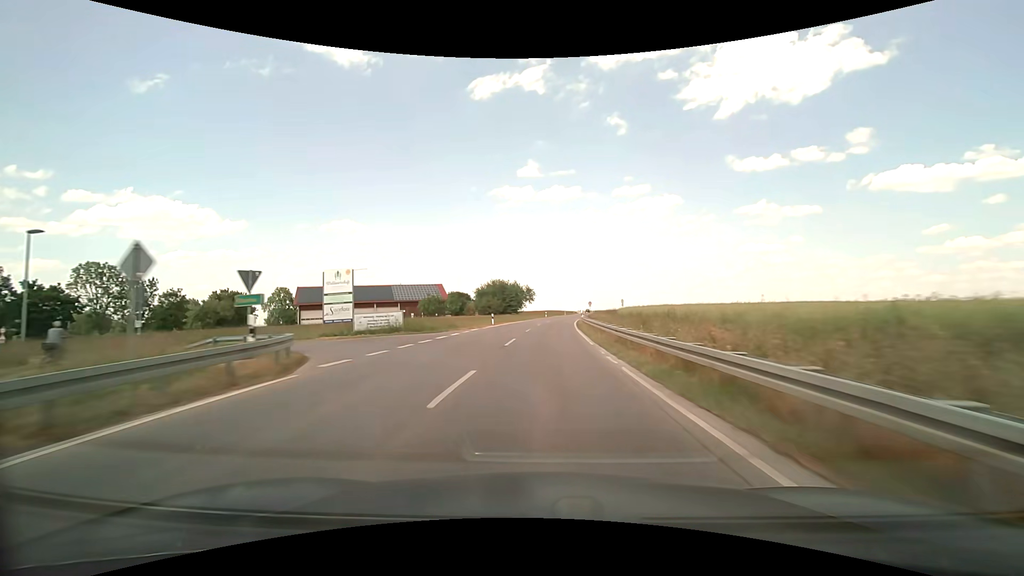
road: secondary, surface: asphalt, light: Day
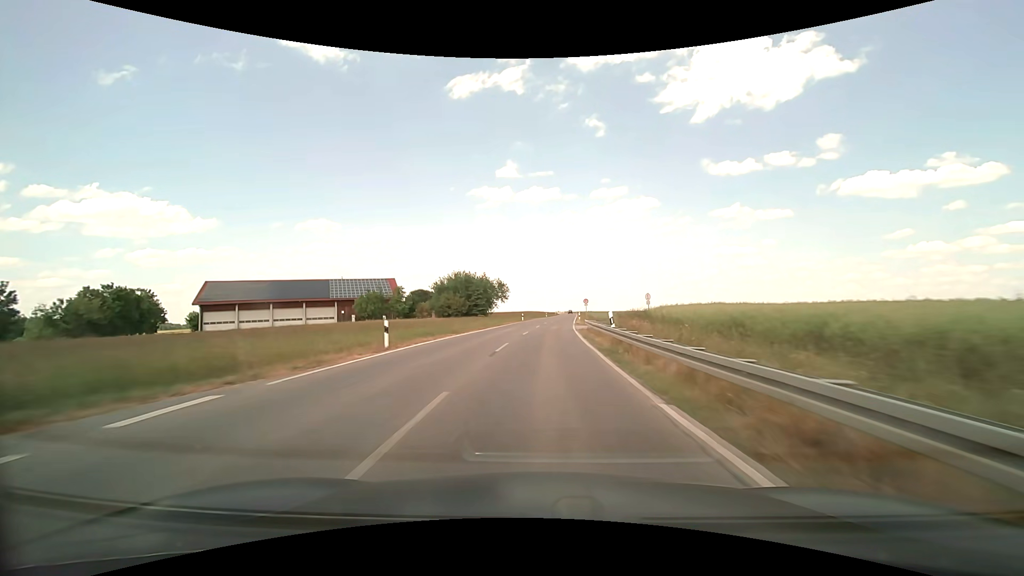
(+0.5, +27.1) m; +2°
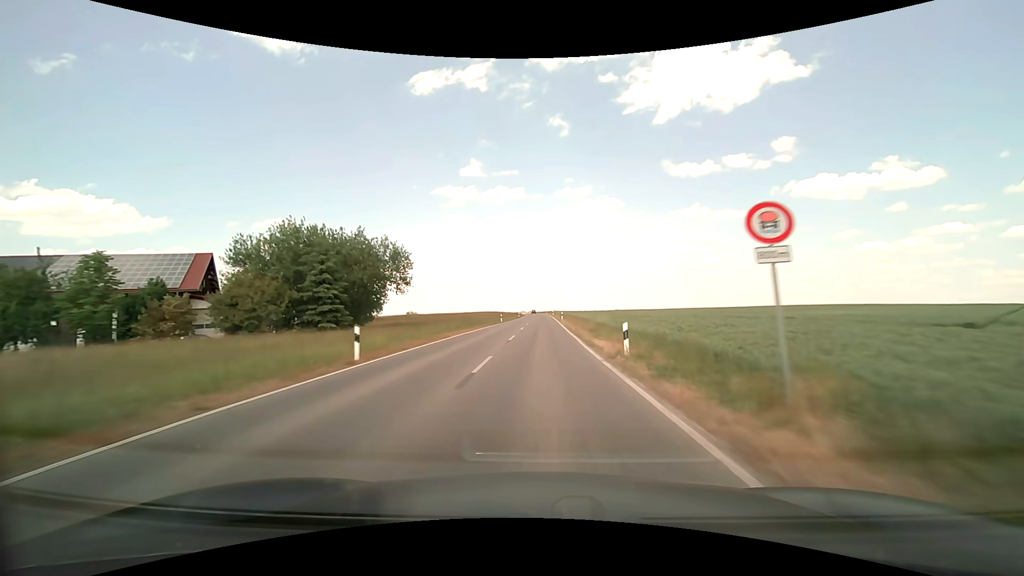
(+2.3, +53.7) m; +4°
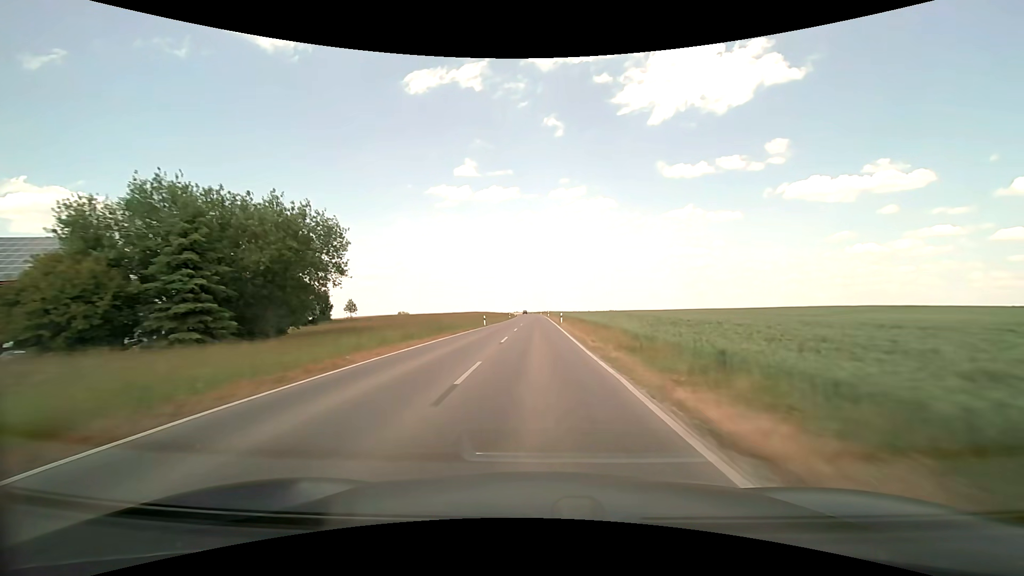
(+0.1, +13.5) m; +1°
(0, +10) (0, +20) (0, +30) (0, +40) (0, +50) (0, +60) (0, +70) (0, +80) (0, +90) (0, +100) m
